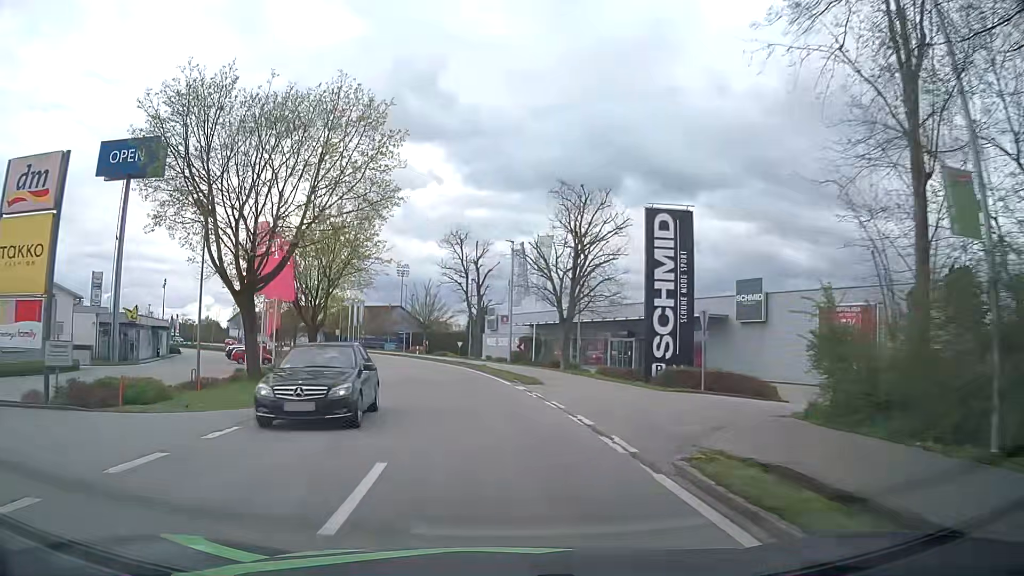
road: tertiary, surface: asphalt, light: Day
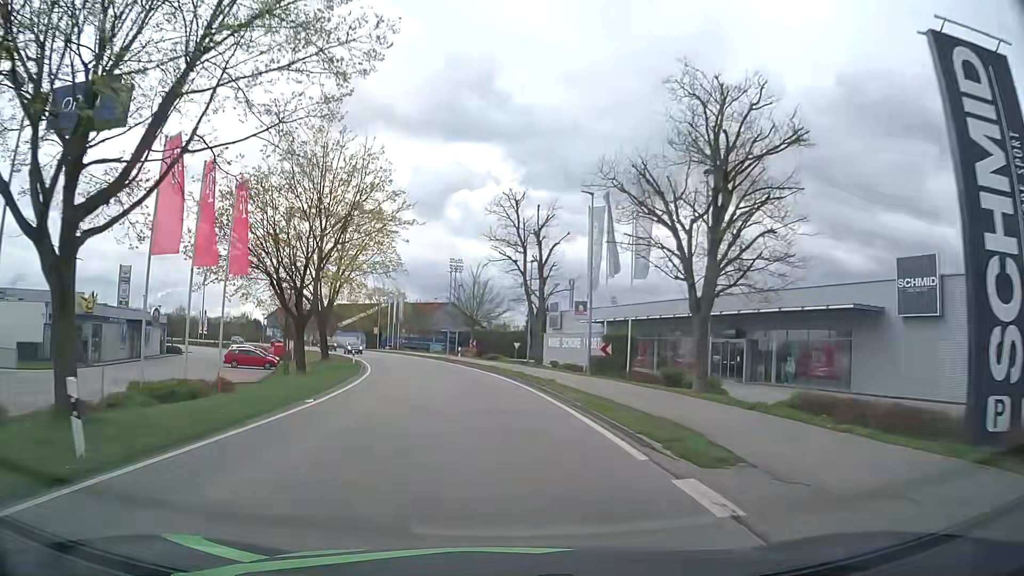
(-0.7, +15.1) m; -5°
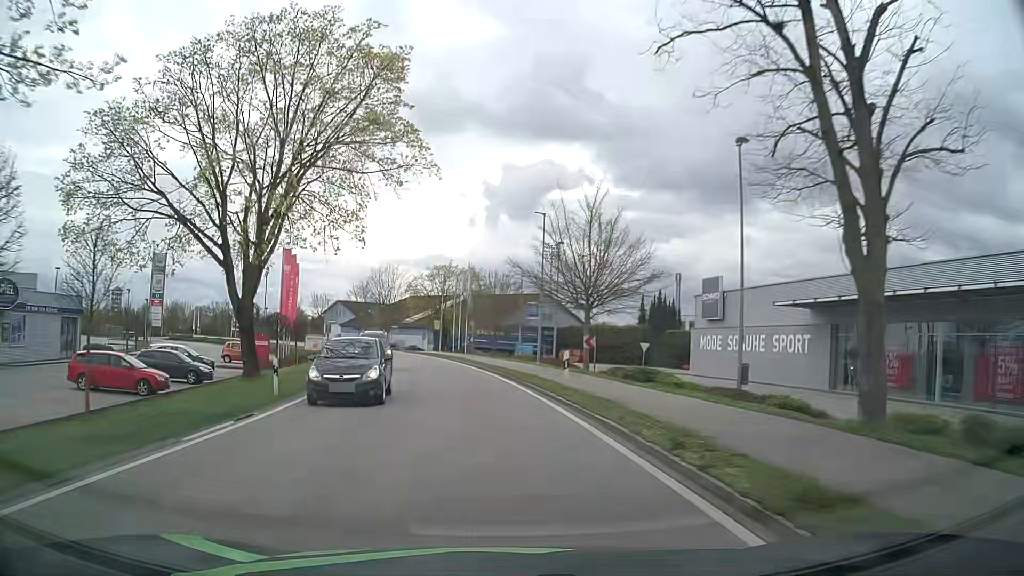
(-2.1, +30.3) m; -8°
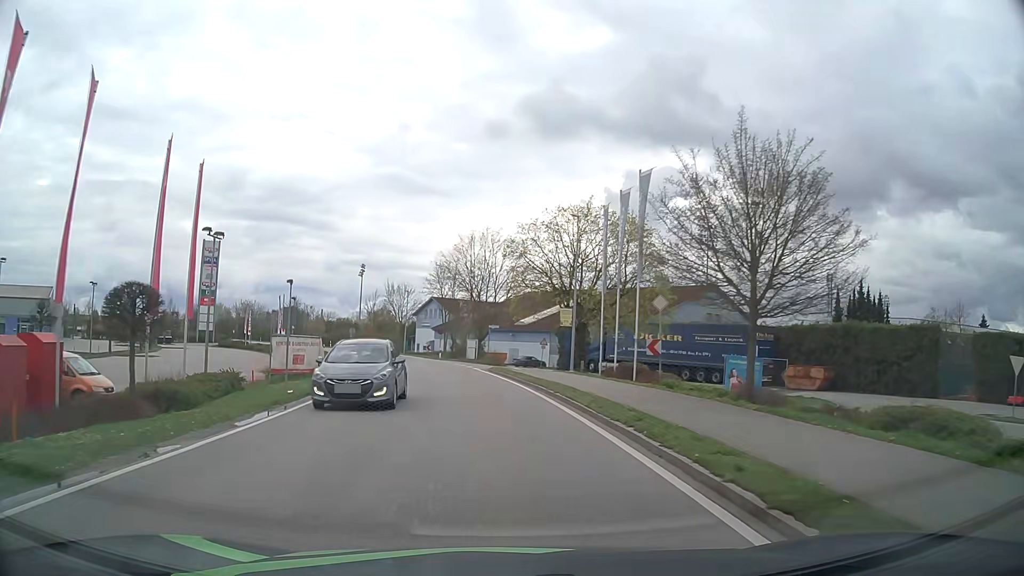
(-3.6, +35.1) m; -11°
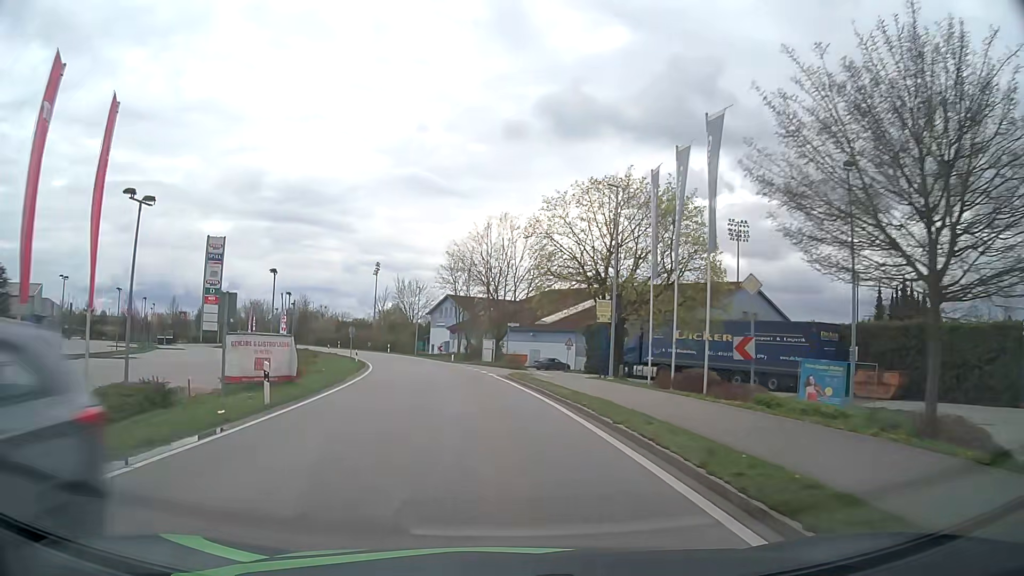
(-0.1, +6.9) m; -2°
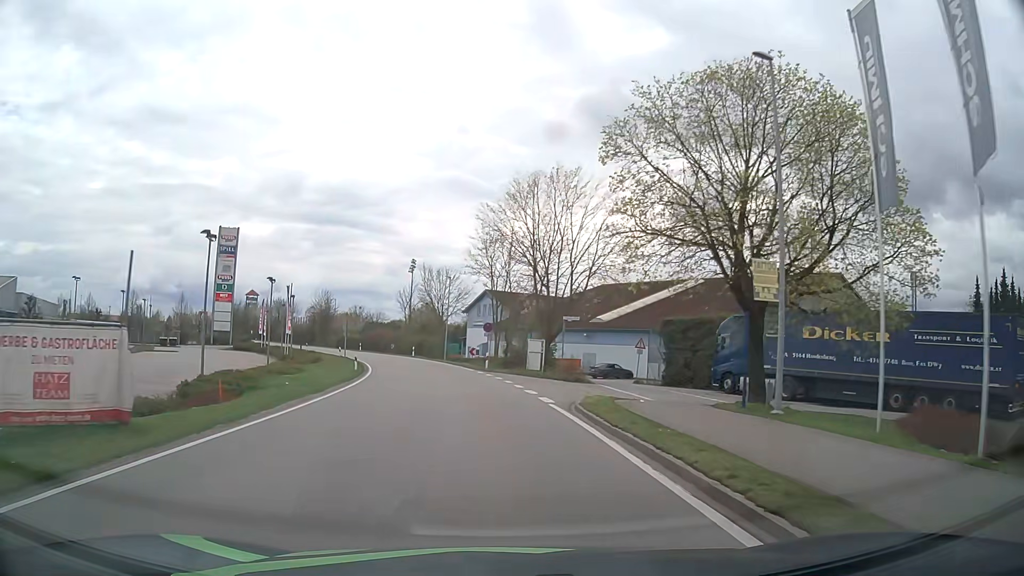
(-0.5, +13.8) m; -4°
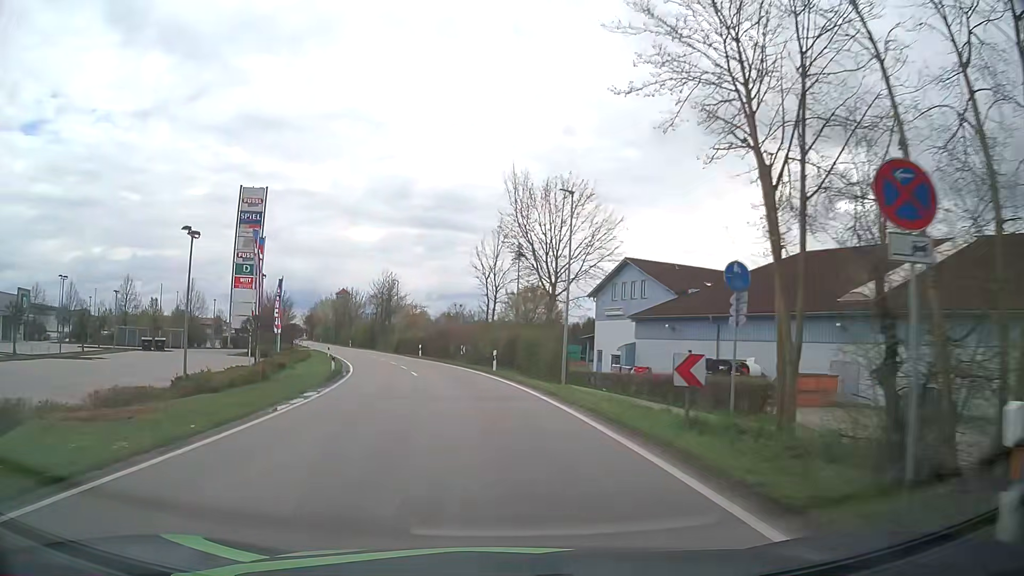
(-3.1, +35.8) m; -9°
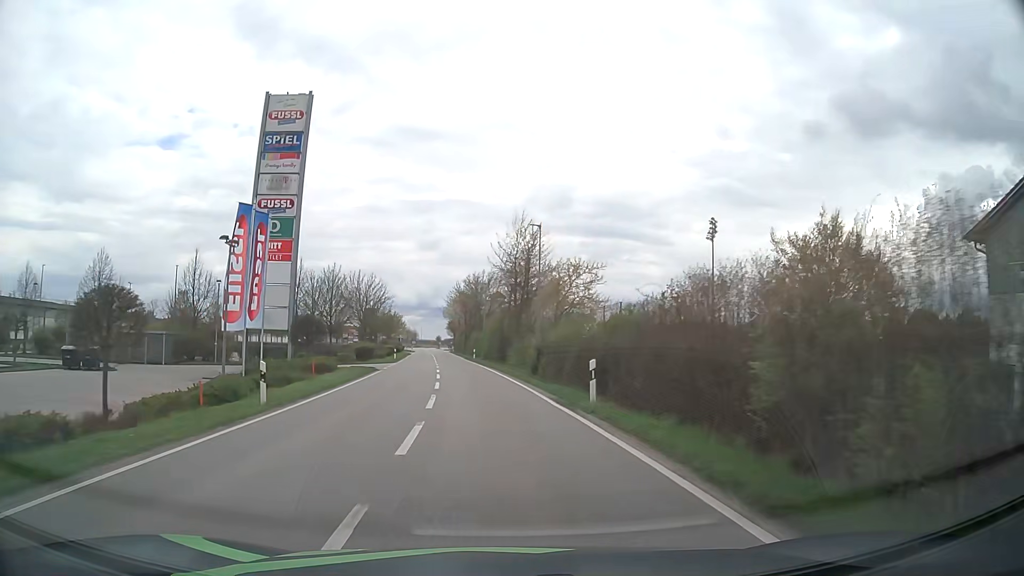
(-4.9, +38.7) m; -14°
(0, +10) (-1, +20) (-2, +30) (-3, +40) (-4, +50) (-5, +60) (-6, +70) (-7, +80) (-9, +90) (-10, +99) m
